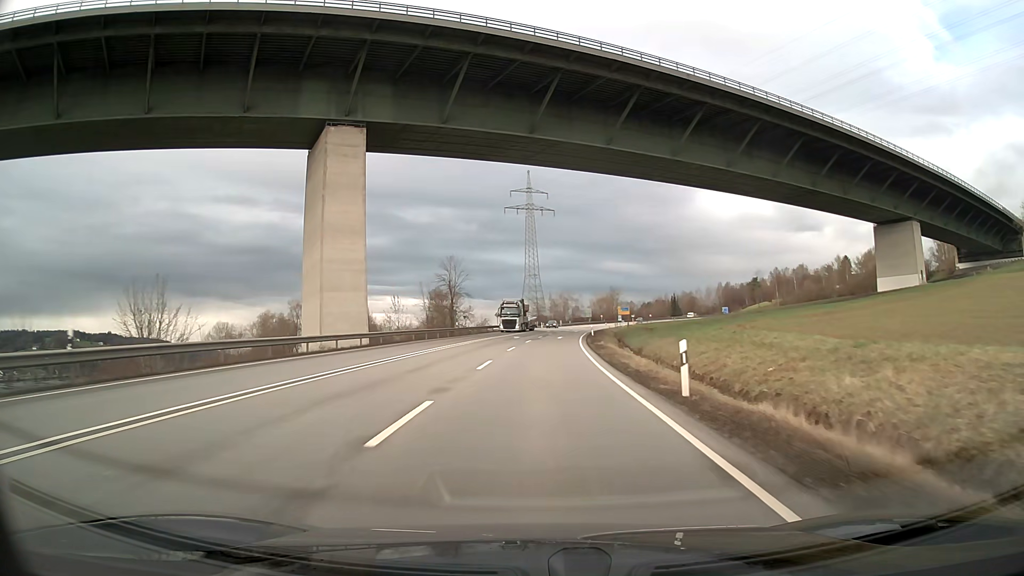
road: primary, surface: asphalt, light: Day
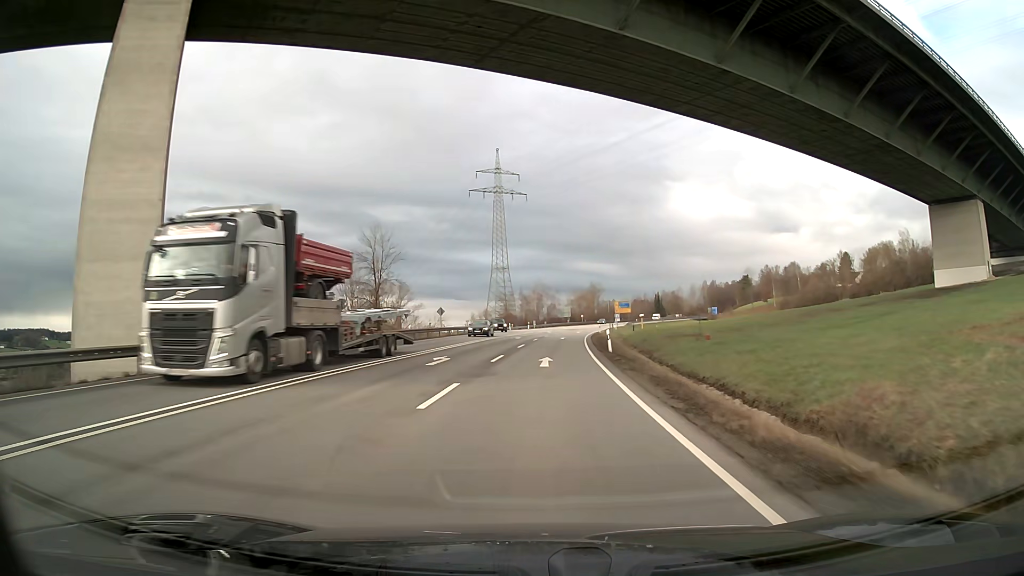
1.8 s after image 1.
(+0.7, +32.8) m; +3°
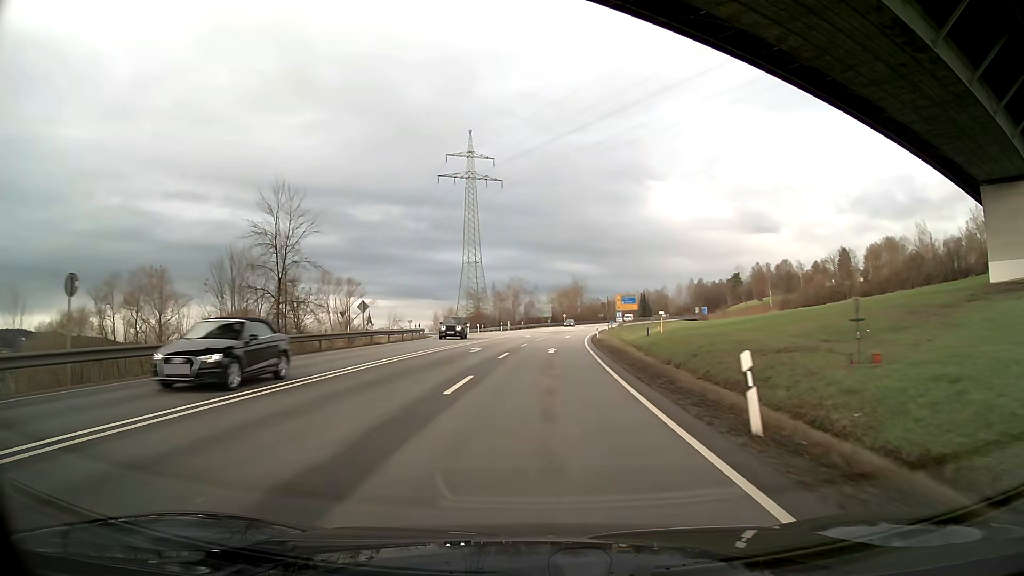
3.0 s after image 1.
(+0.3, +21.9) m; +2°
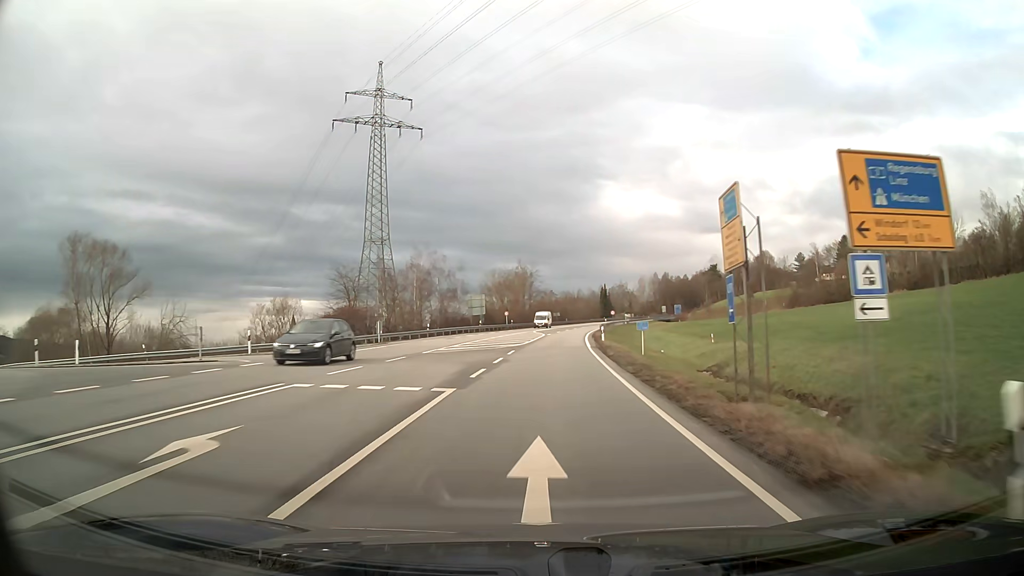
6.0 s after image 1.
(+2.6, +54.7) m; +5°
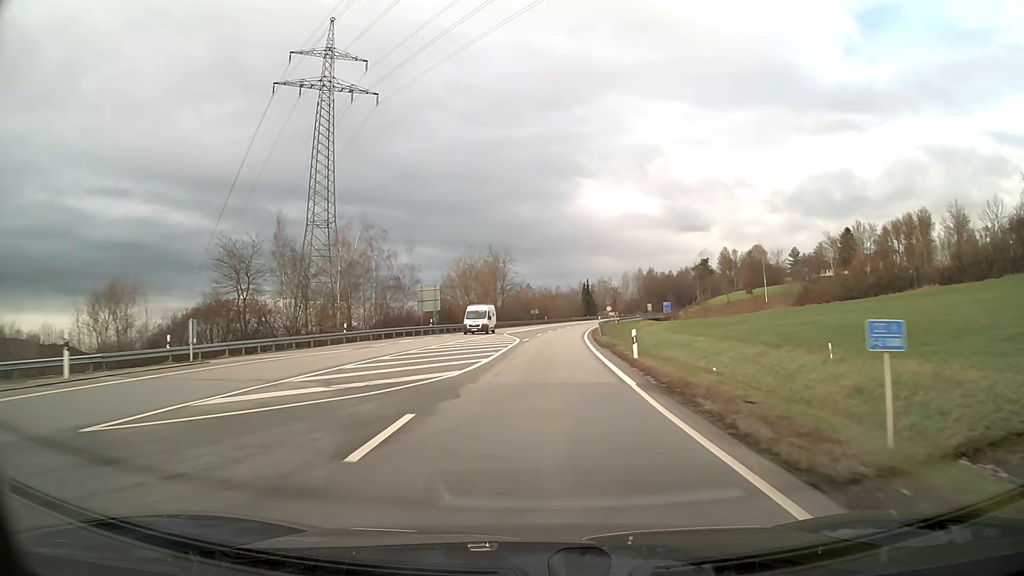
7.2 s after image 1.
(+0.4, +22.0) m; +2°
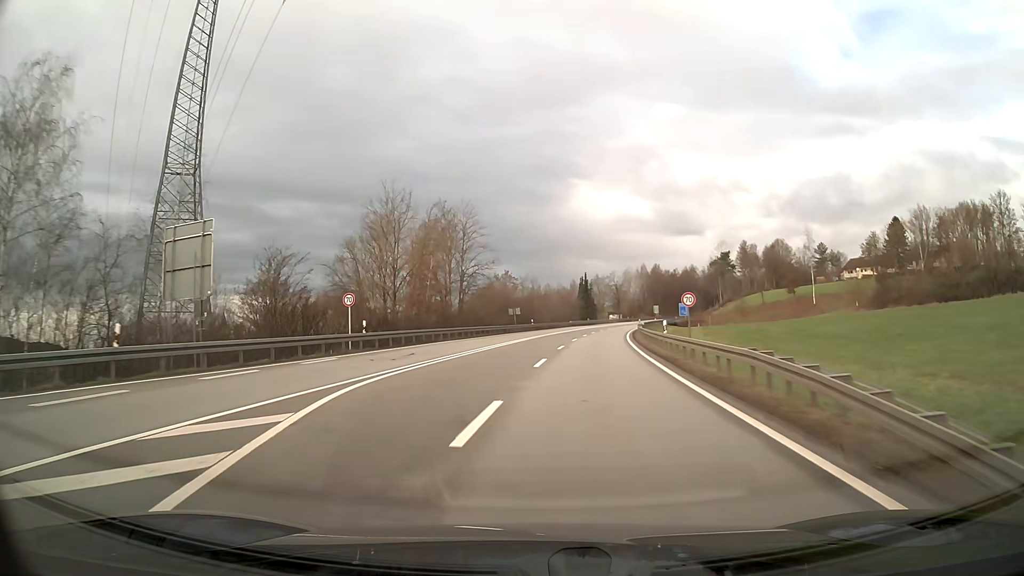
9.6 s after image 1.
(+0.8, +43.8) m; +1°
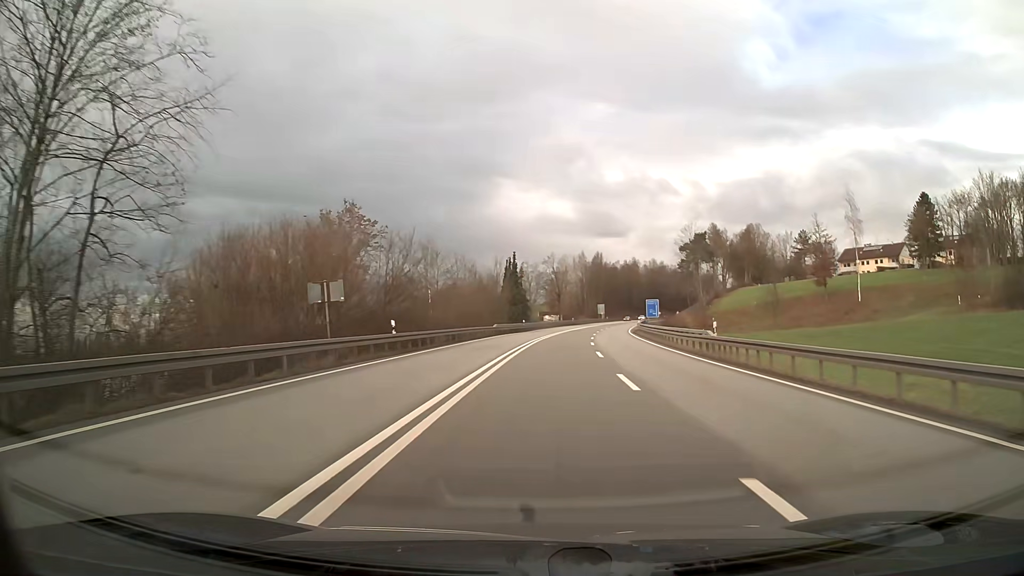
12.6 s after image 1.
(+2.6, +54.6) m; +8°
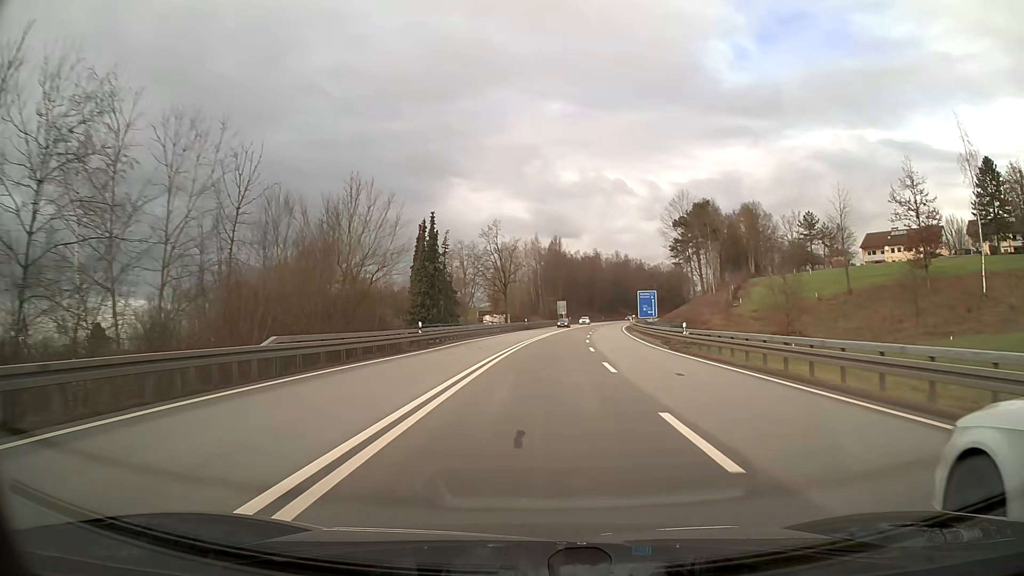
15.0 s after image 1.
(+1.9, +43.7) m; +4°
